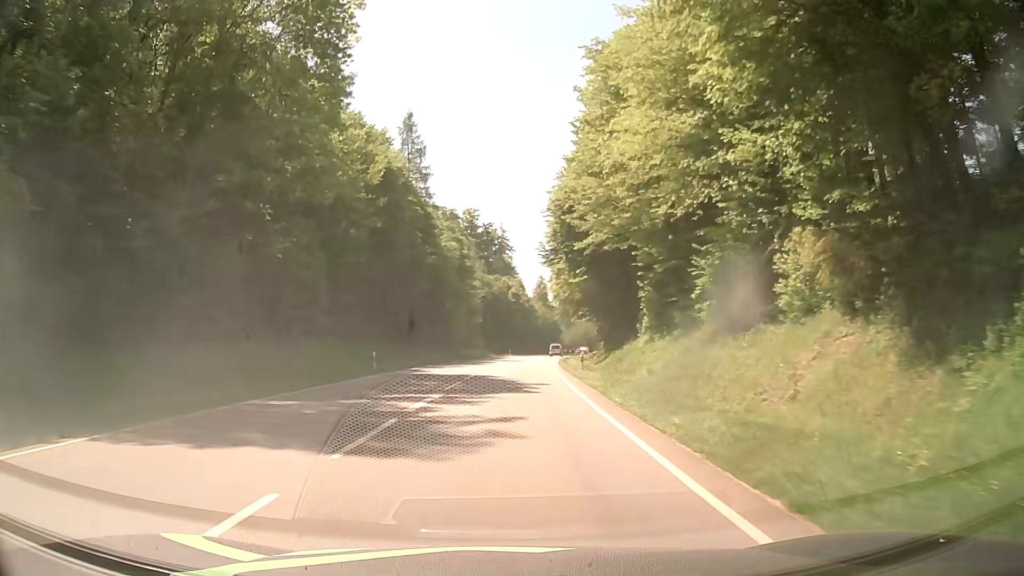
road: secondary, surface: asphalt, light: Day
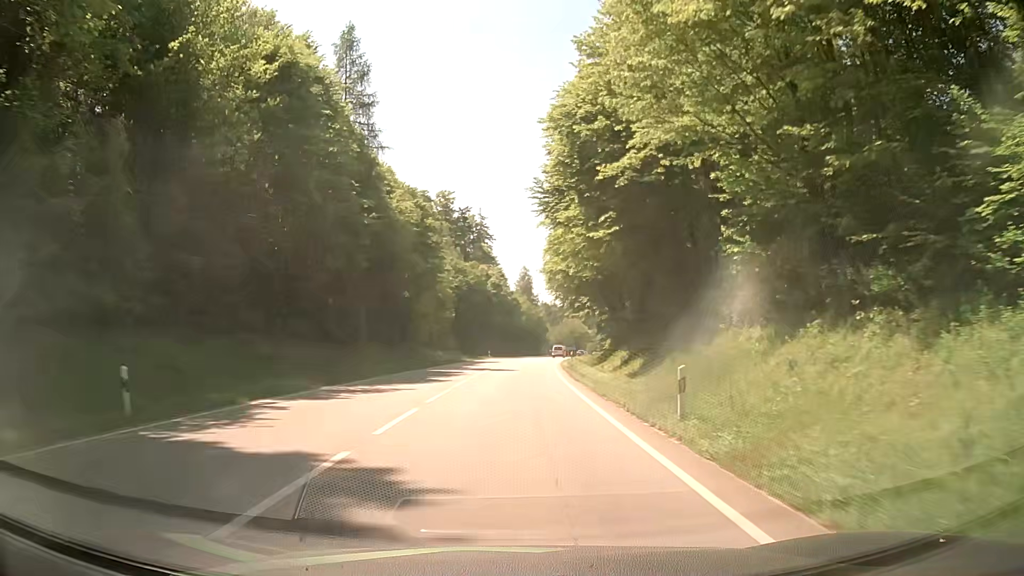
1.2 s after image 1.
(+0.5, +21.6) m; +2°
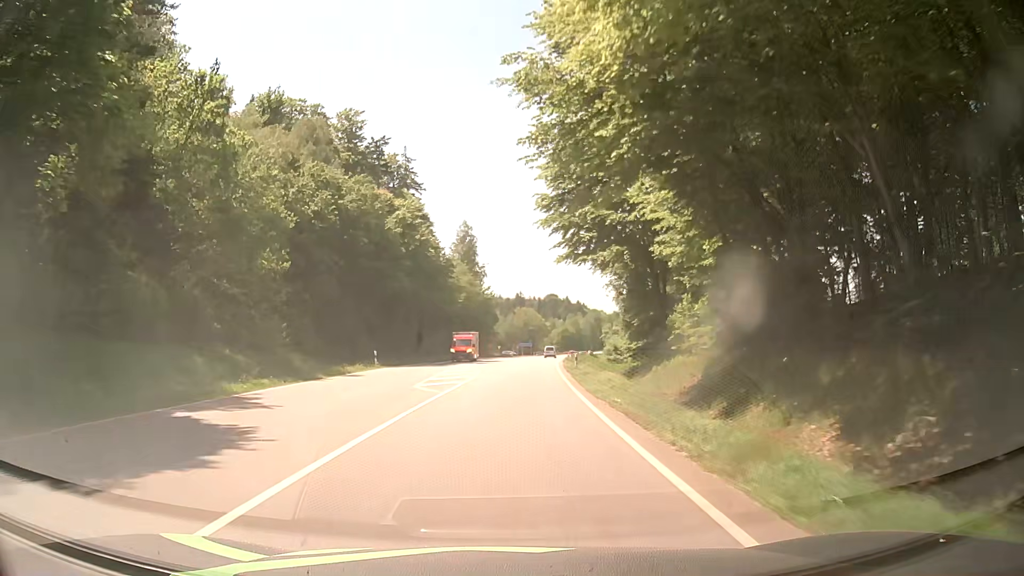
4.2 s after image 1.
(+2.0, +54.0) m; +5°
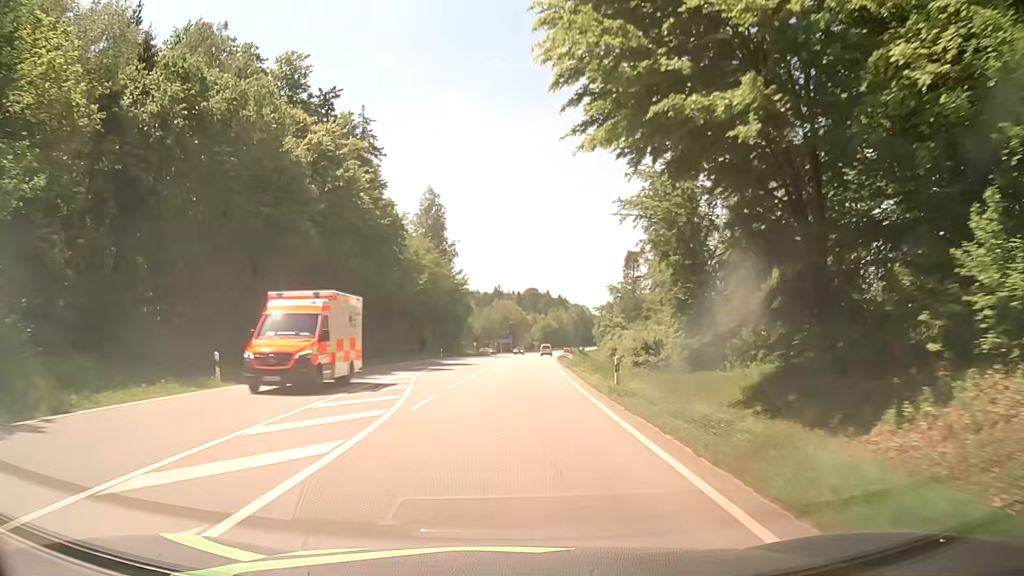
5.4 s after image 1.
(+0.2, +21.7) m; +2°
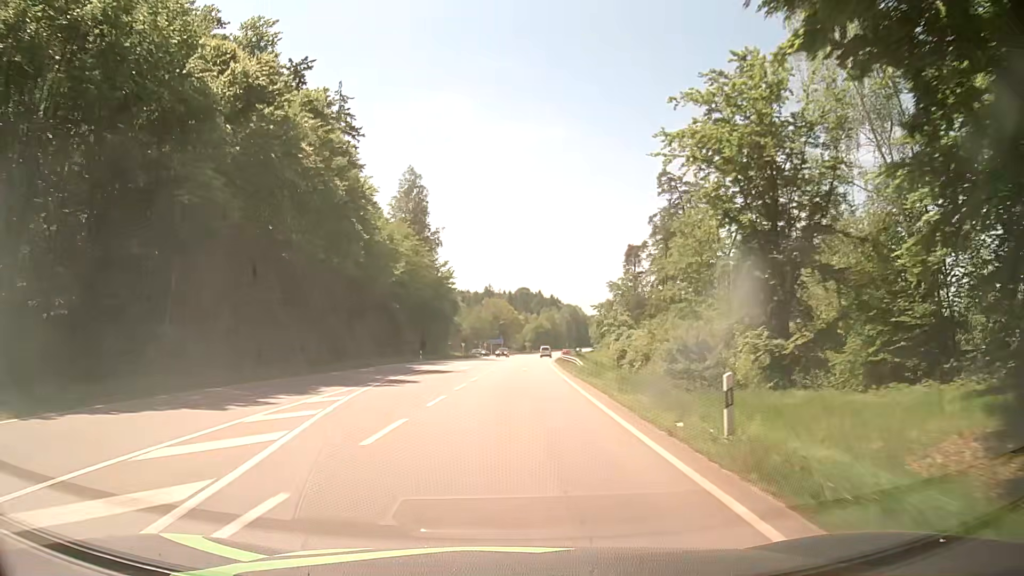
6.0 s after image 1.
(-0.1, +10.9) m; -1°
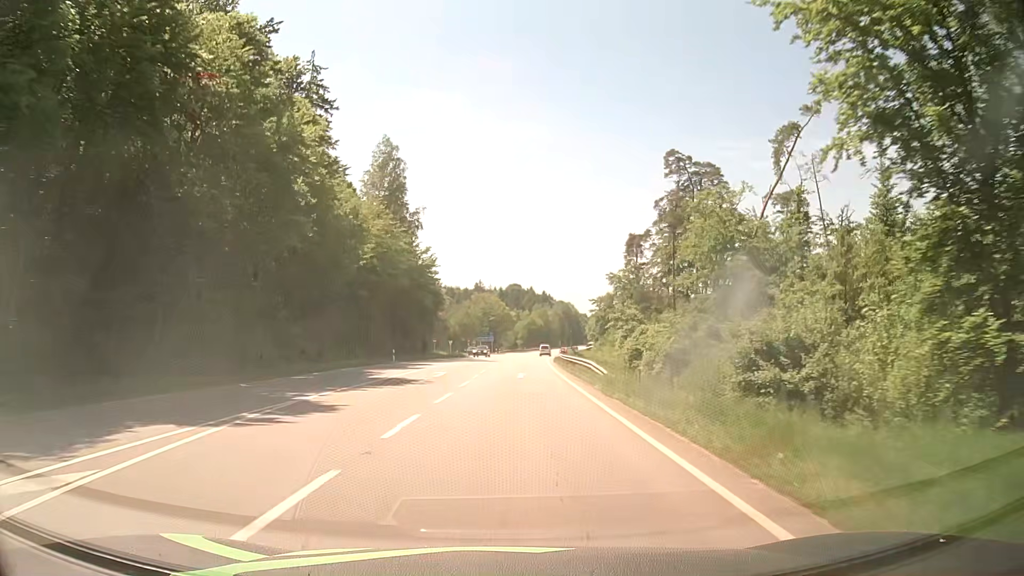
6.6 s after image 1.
(+0.2, +10.8) m; +2°
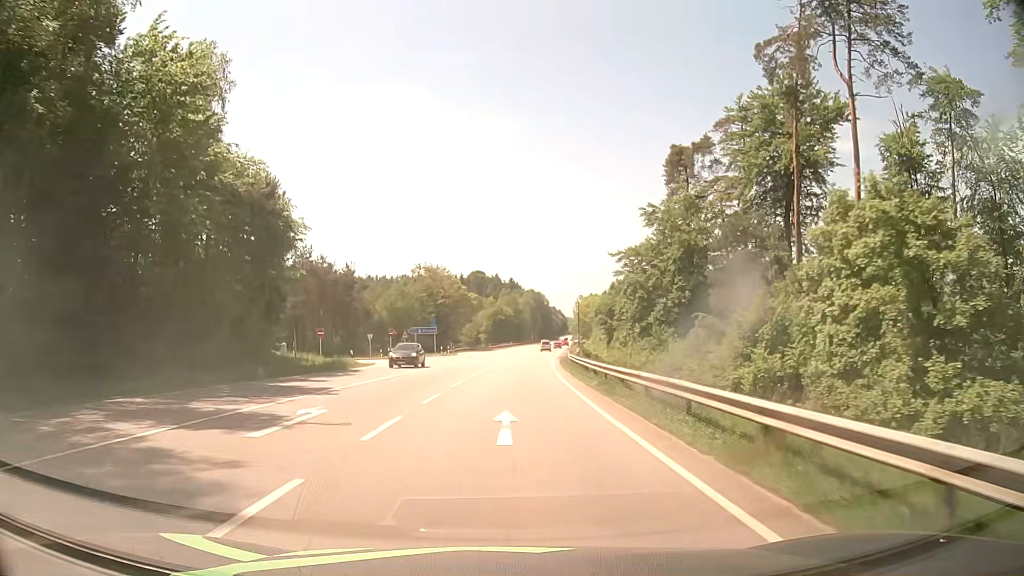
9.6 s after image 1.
(+1.1, +54.0) m; +2°
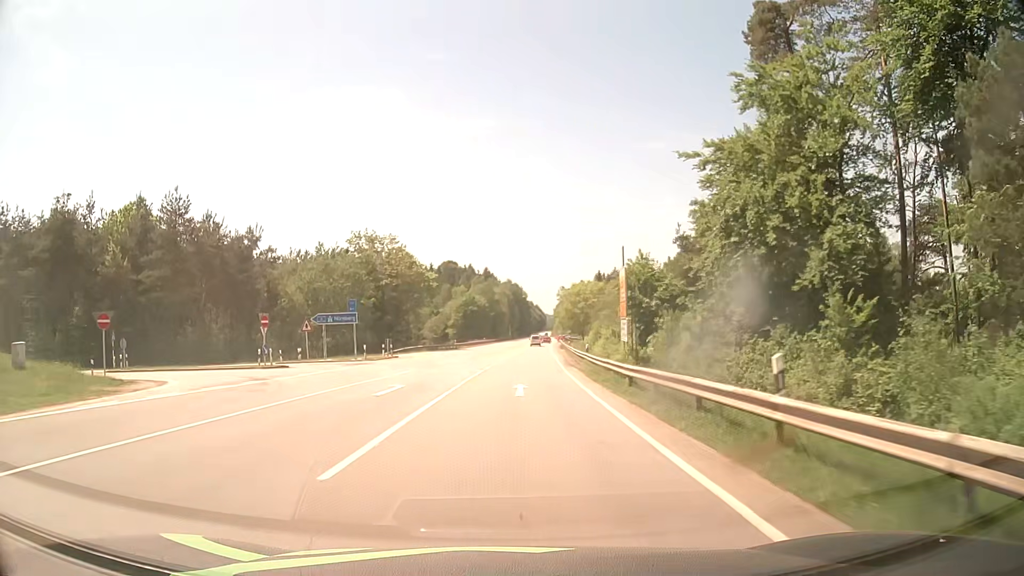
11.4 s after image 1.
(+0.8, +32.4) m; +3°
(0, +10) (0, +20) (0, +30) (+1, +40) (+1, +50) (+2, +60) (+3, +70) (+3, +80) (+4, +90) (+4, +100) m
